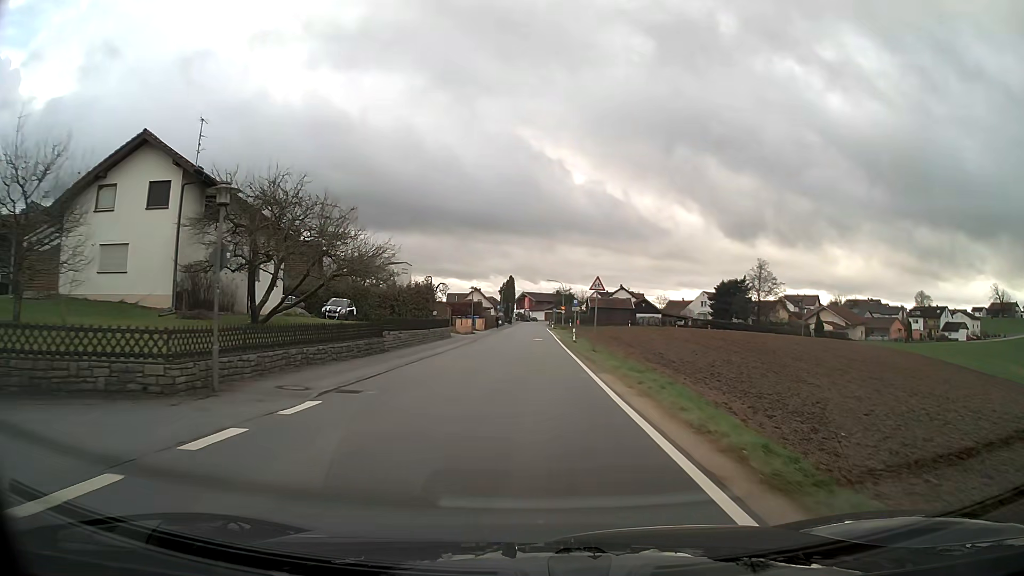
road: tertiary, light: Day
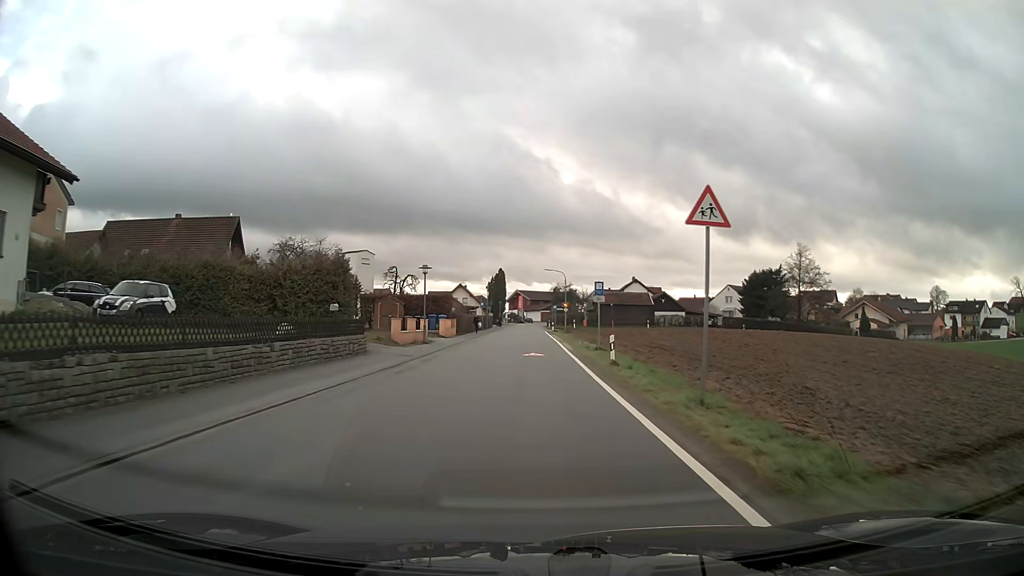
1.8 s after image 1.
(+0.1, +22.7) m; 0°
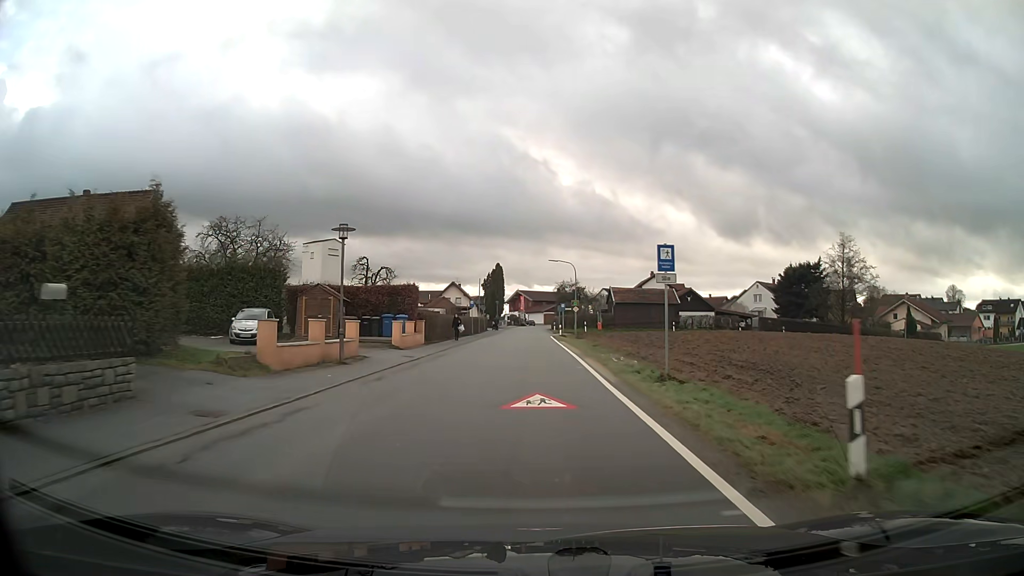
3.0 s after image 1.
(0.0, +15.3) m; 0°
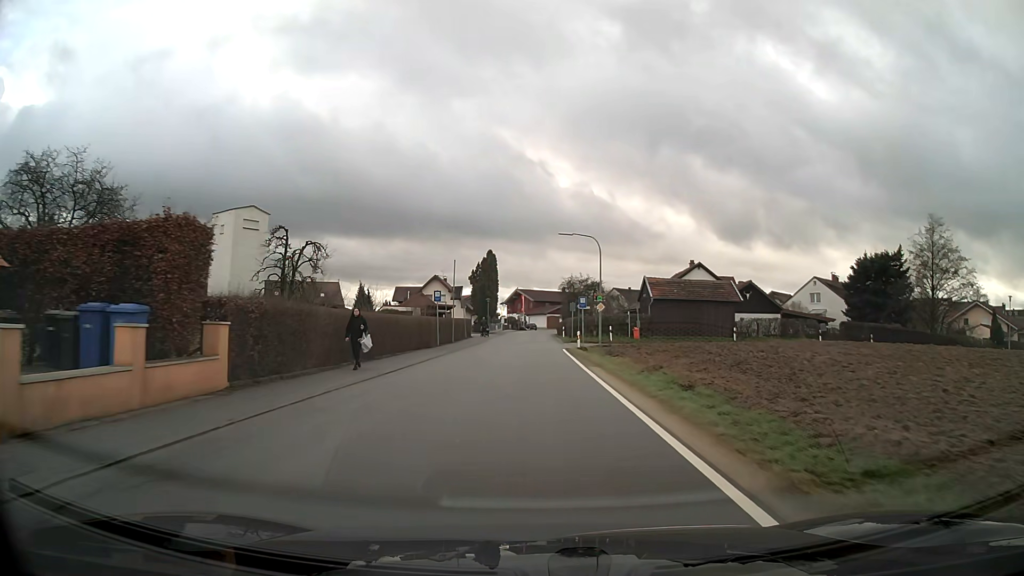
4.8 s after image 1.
(0.0, +22.8) m; 0°
